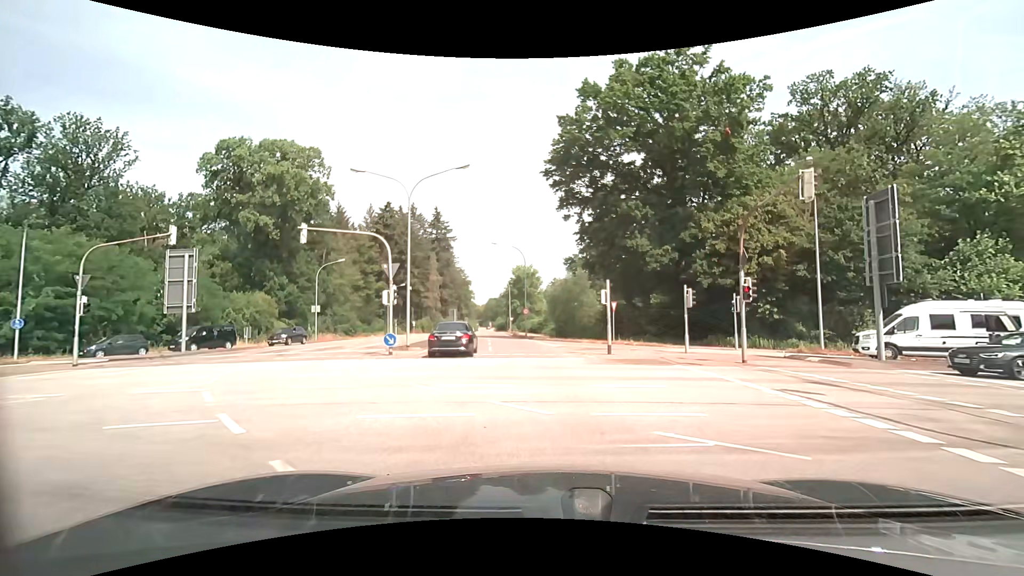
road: secondary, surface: asphalt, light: Day
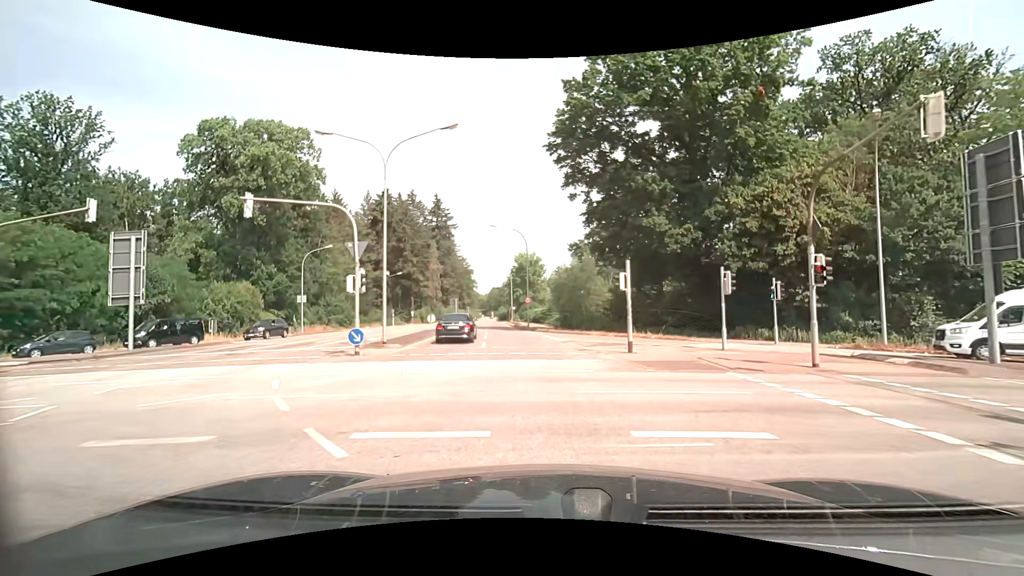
(0.0, +4.6) m; 0°
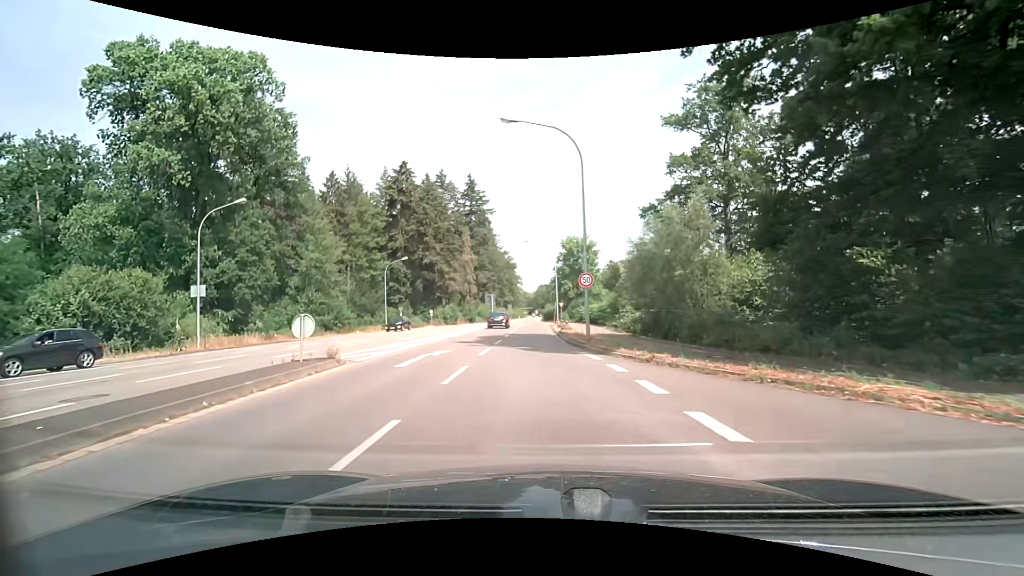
(-1.1, +25.3) m; -5°
(0, +10) (-1, +20) (-1, +30) (-1, +40) (-1, +50) (-1, +60) (-2, +70) (-2, +80) (-2, +90) (-3, +100) m
